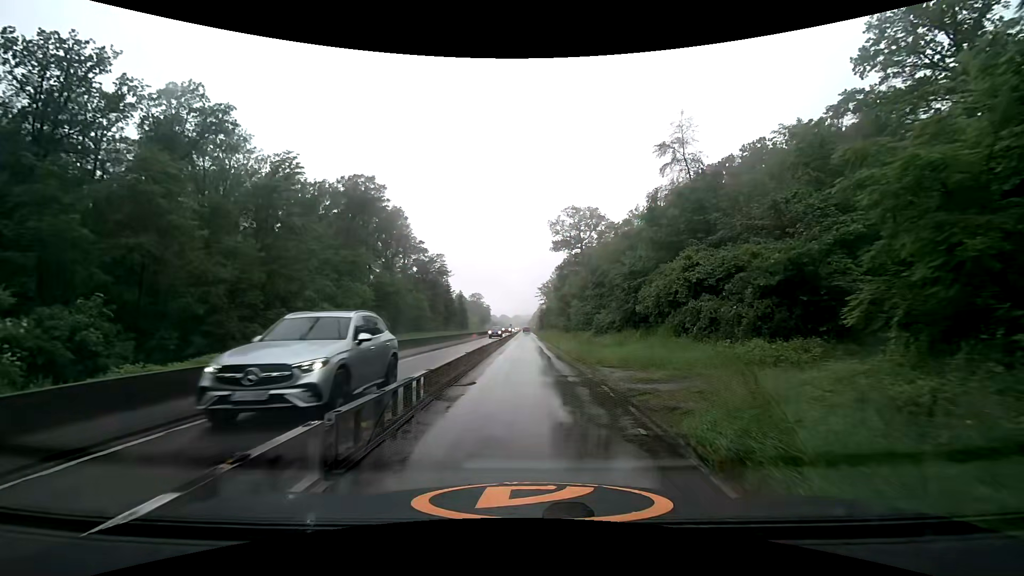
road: trunk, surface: asphalt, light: Day
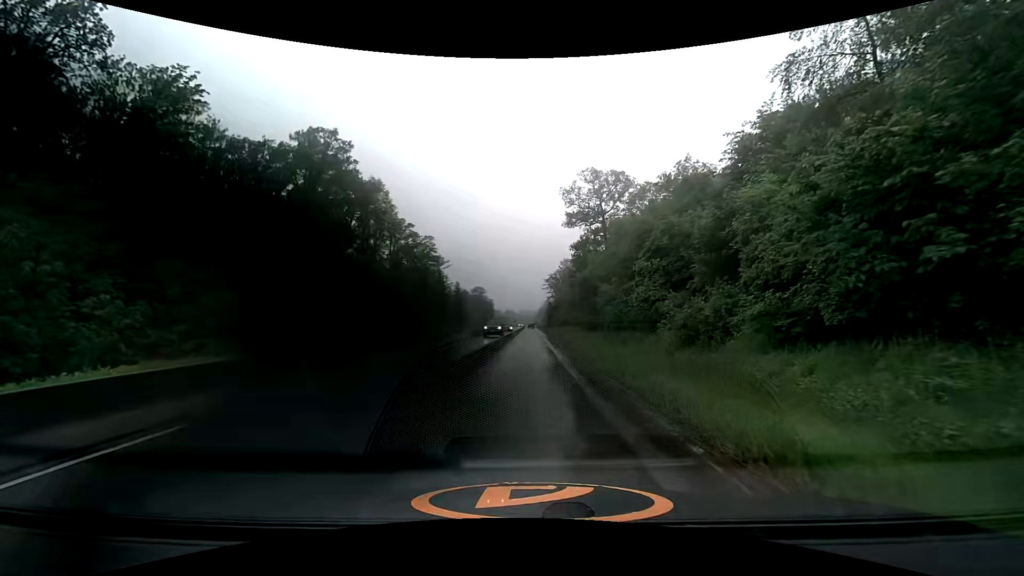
(-0.3, +18.1) m; -1°
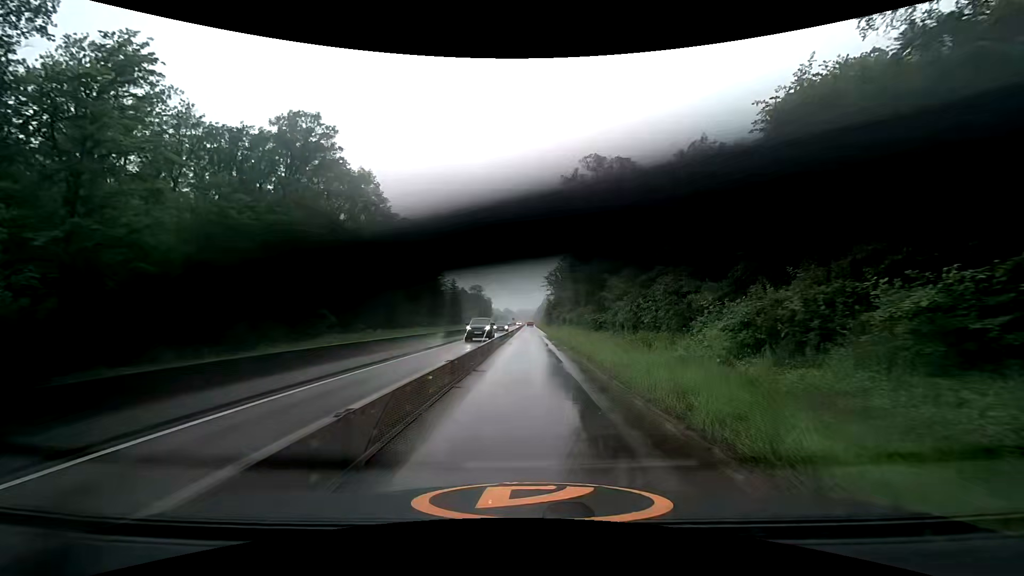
(0.0, +4.6) m; 0°
